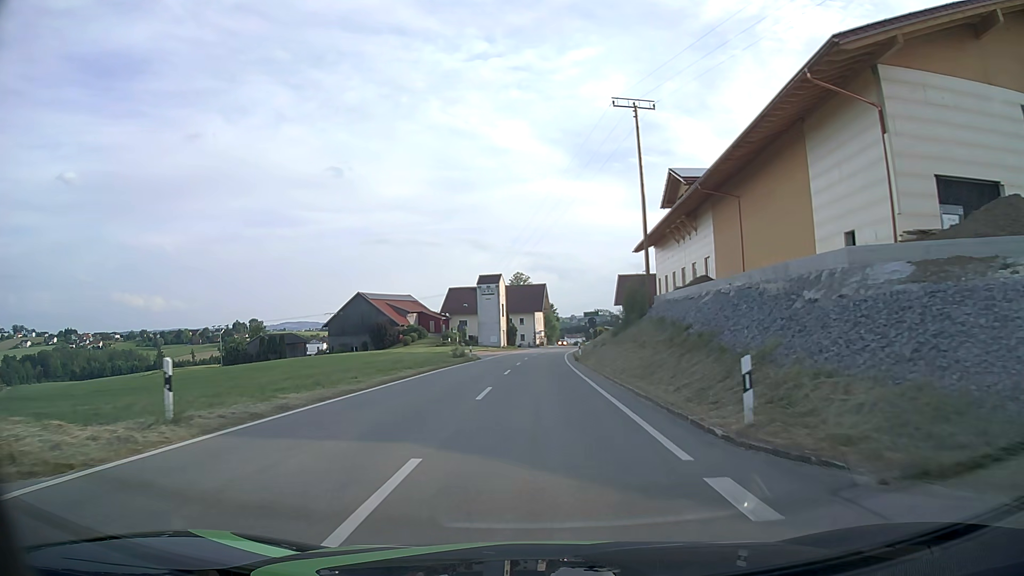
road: tertiary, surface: asphalt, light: Day
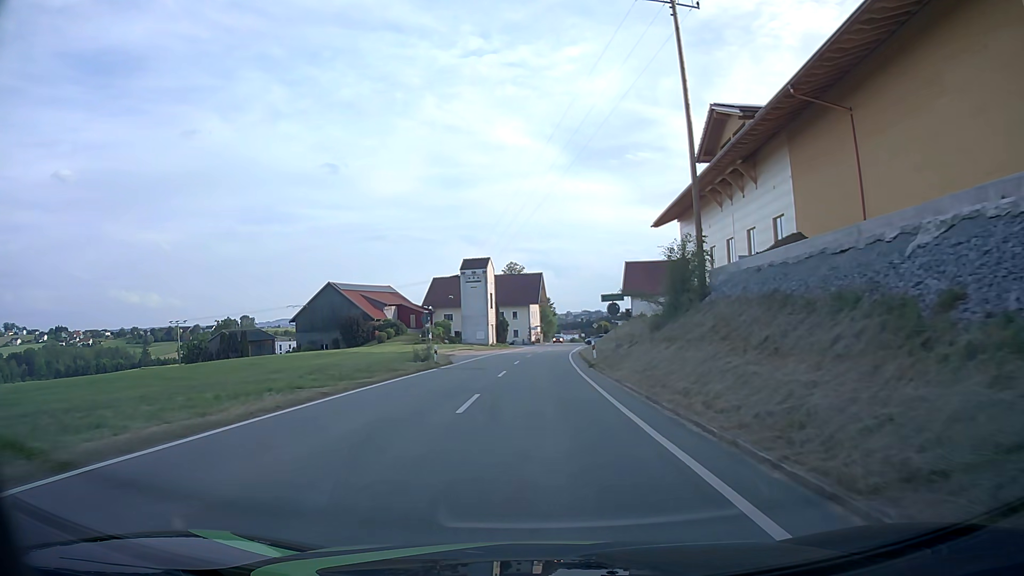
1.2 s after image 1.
(0.0, +15.2) m; 0°
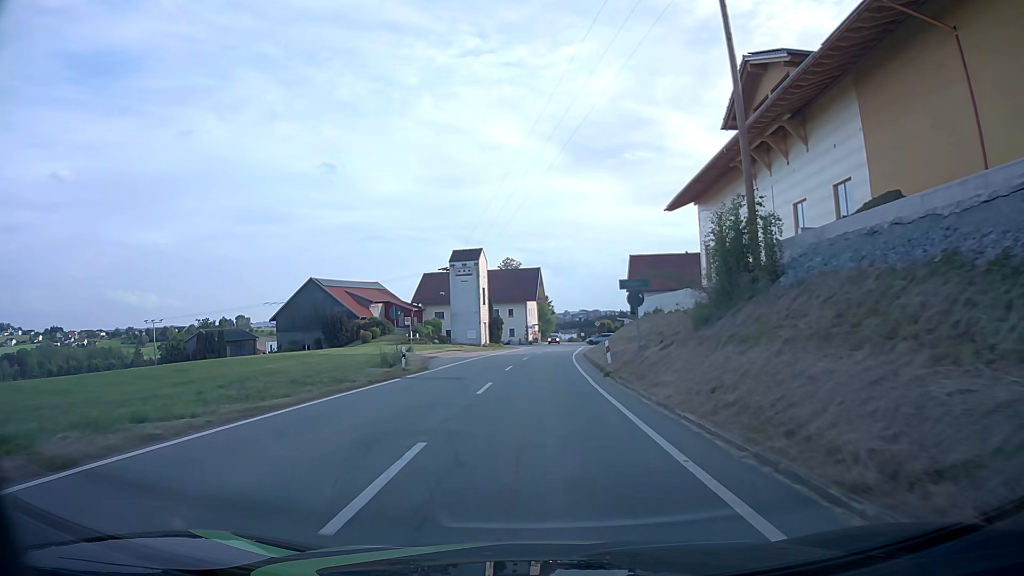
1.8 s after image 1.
(0.0, +7.6) m; -1°
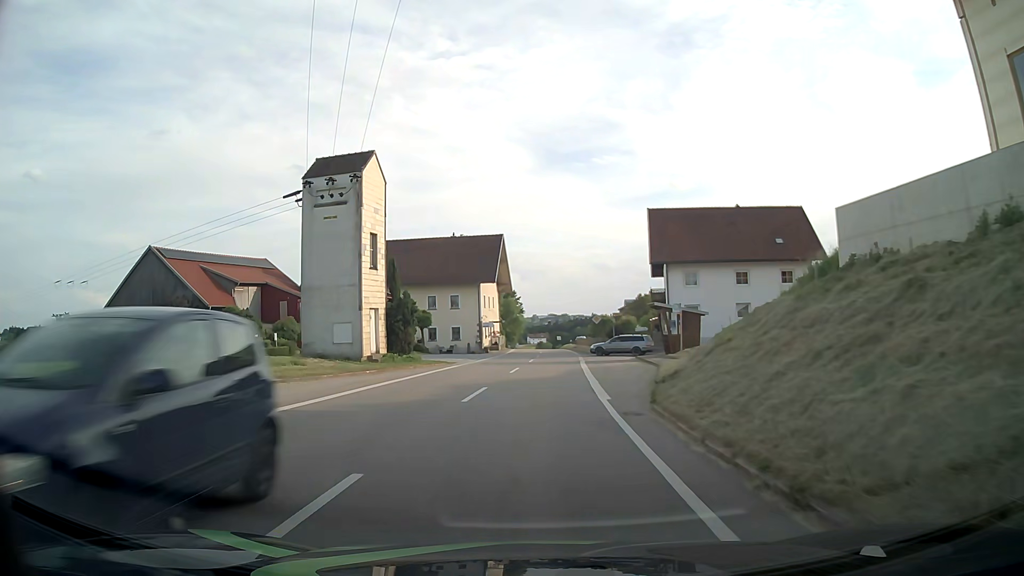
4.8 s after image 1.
(+1.1, +37.7) m; +4°
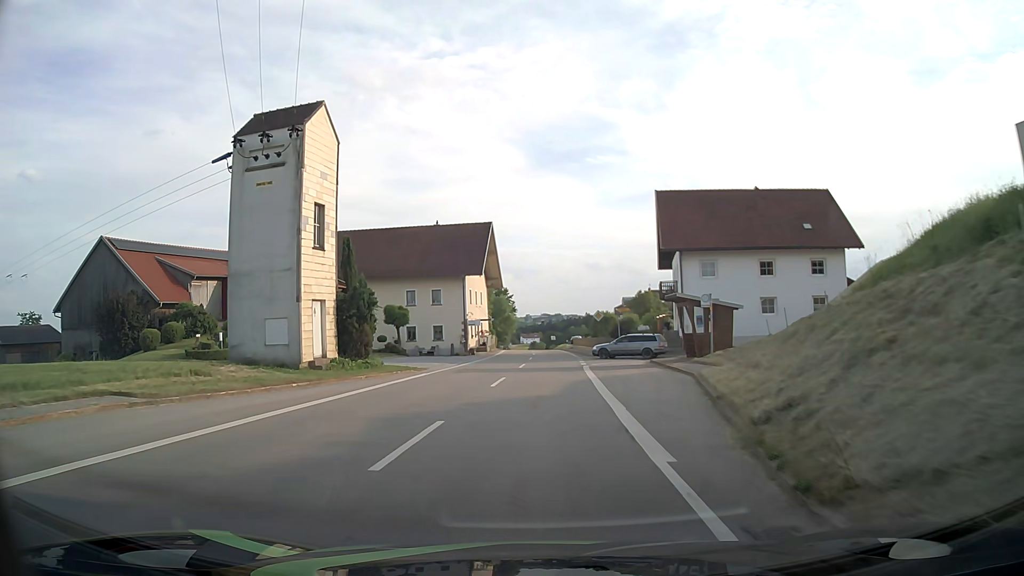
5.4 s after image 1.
(0.0, +7.4) m; +1°
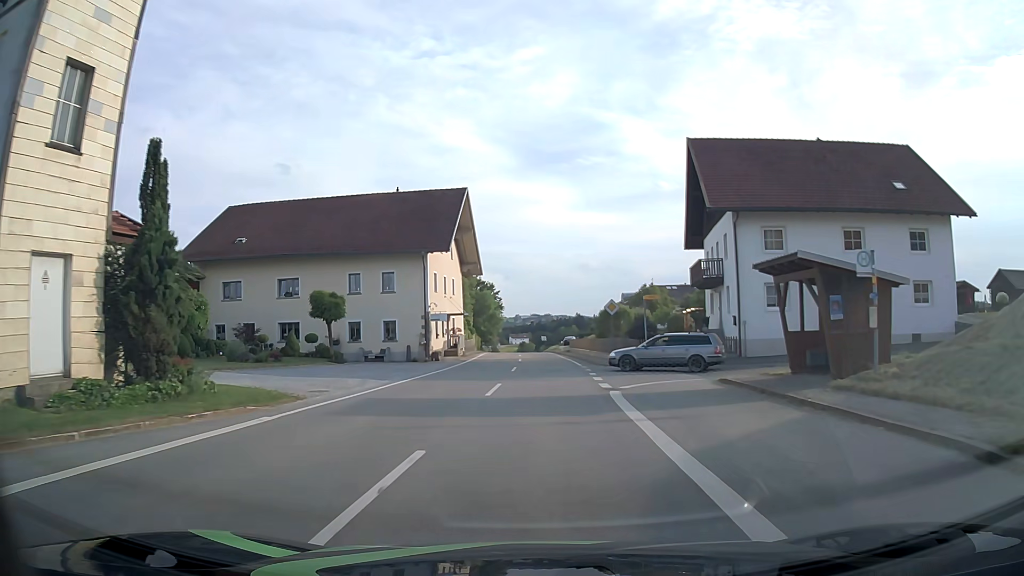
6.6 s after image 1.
(0.0, +14.7) m; +1°
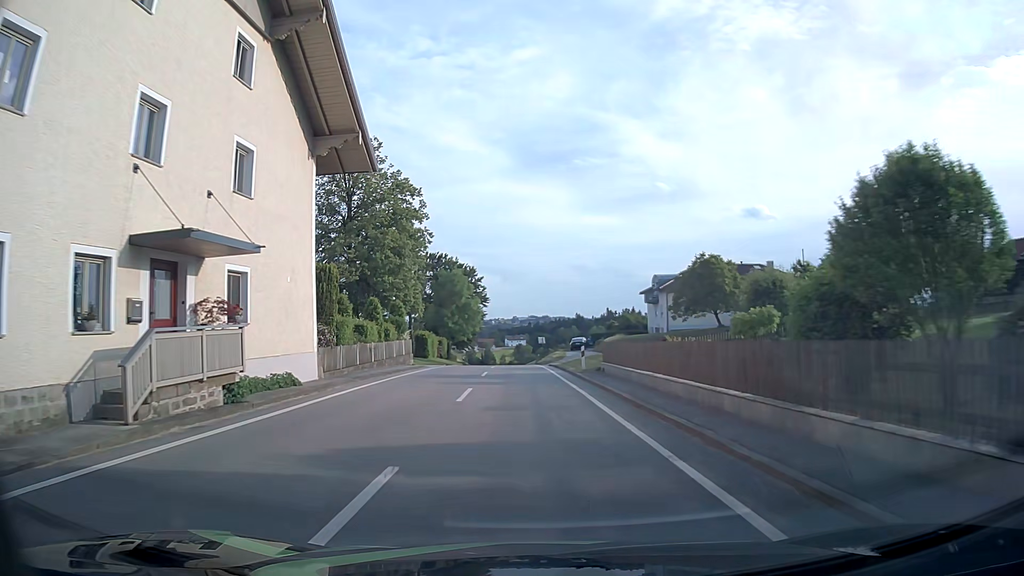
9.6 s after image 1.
(+0.3, +36.7) m; 0°
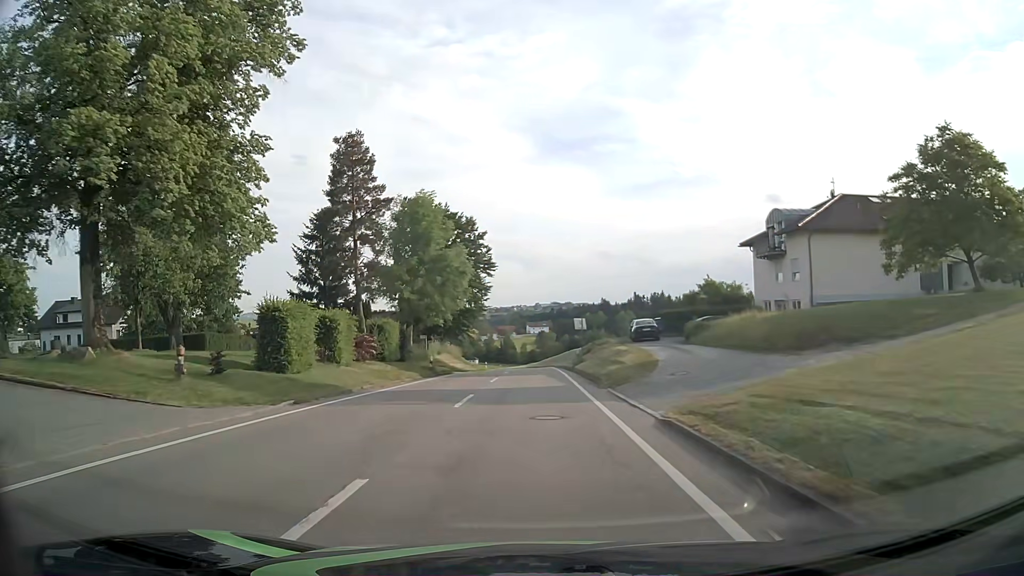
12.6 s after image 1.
(-0.9, +36.3) m; -3°
(0, +10) (0, +20) (0, +30) (0, +40) (0, +50) (0, +60) (0, +70) (0, +80) (-1, +90) (-2, +100) m
